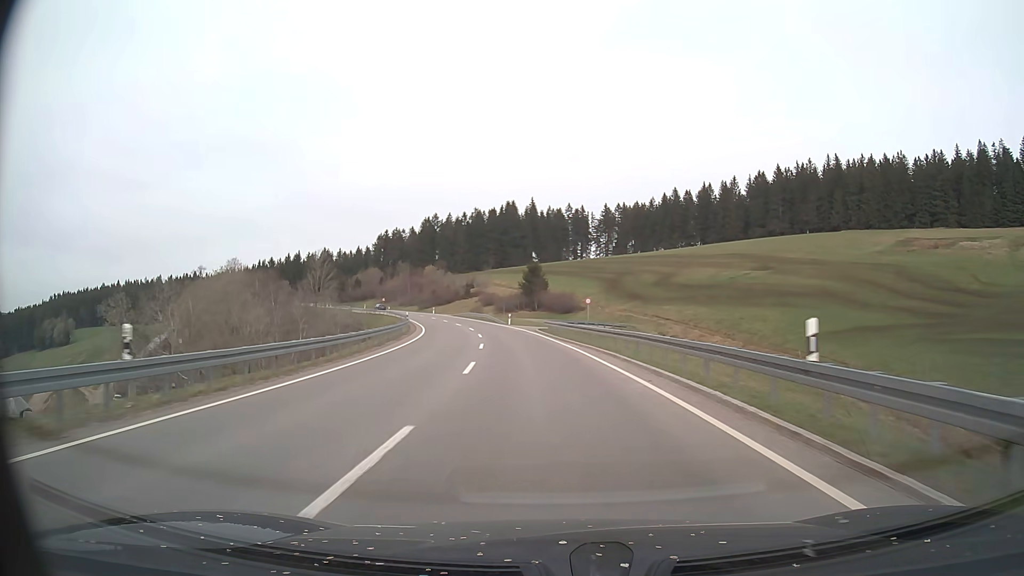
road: primary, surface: asphalt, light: Day
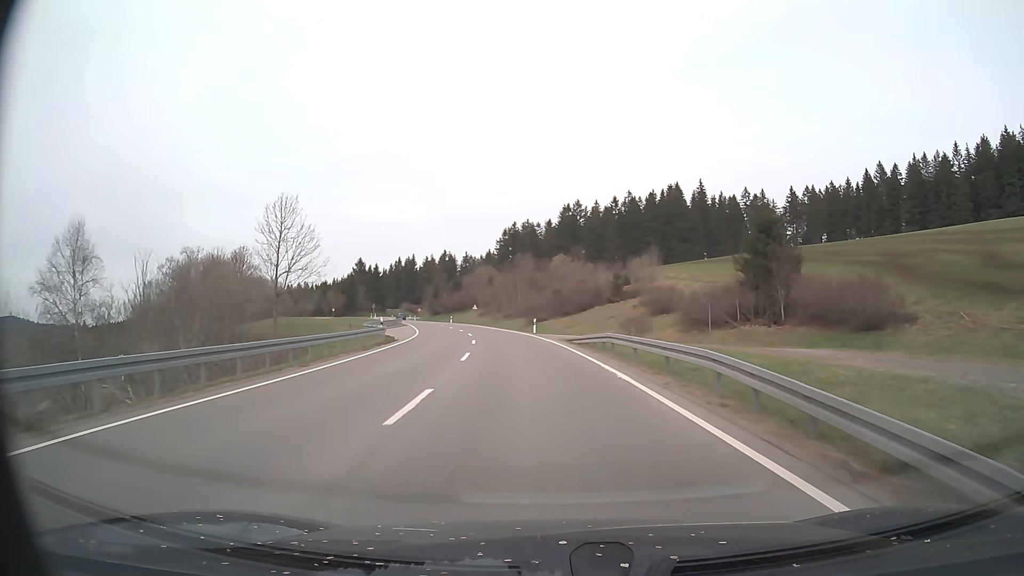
(-8.2, +67.4) m; -13°
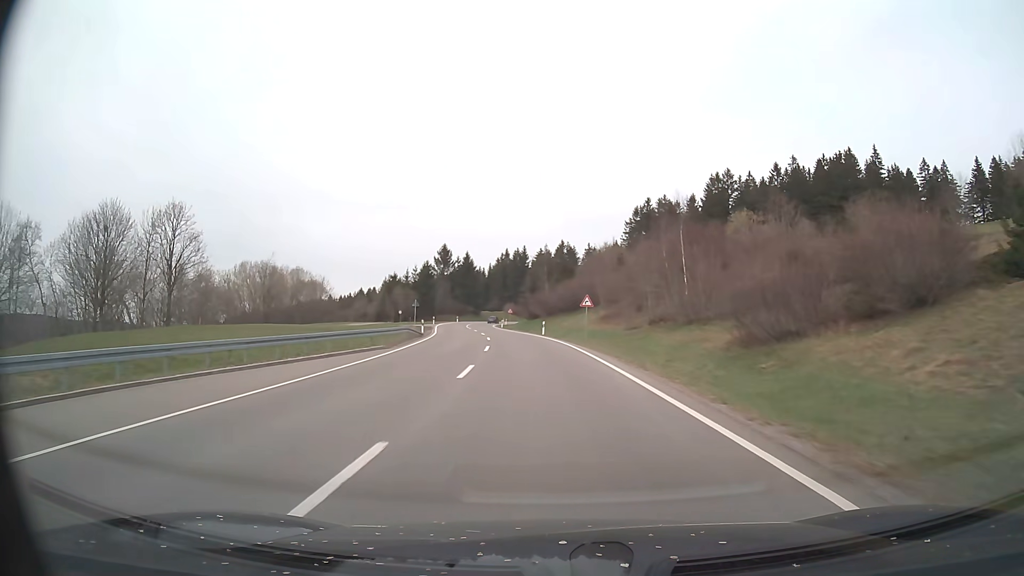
(-5.2, +52.8) m; -11°
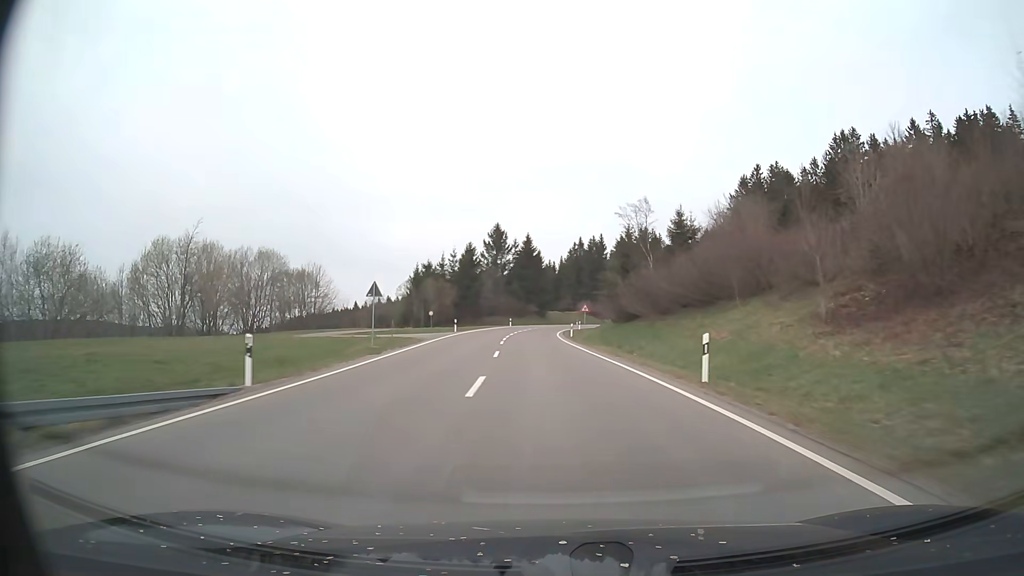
(-2.5, +39.5) m; -6°
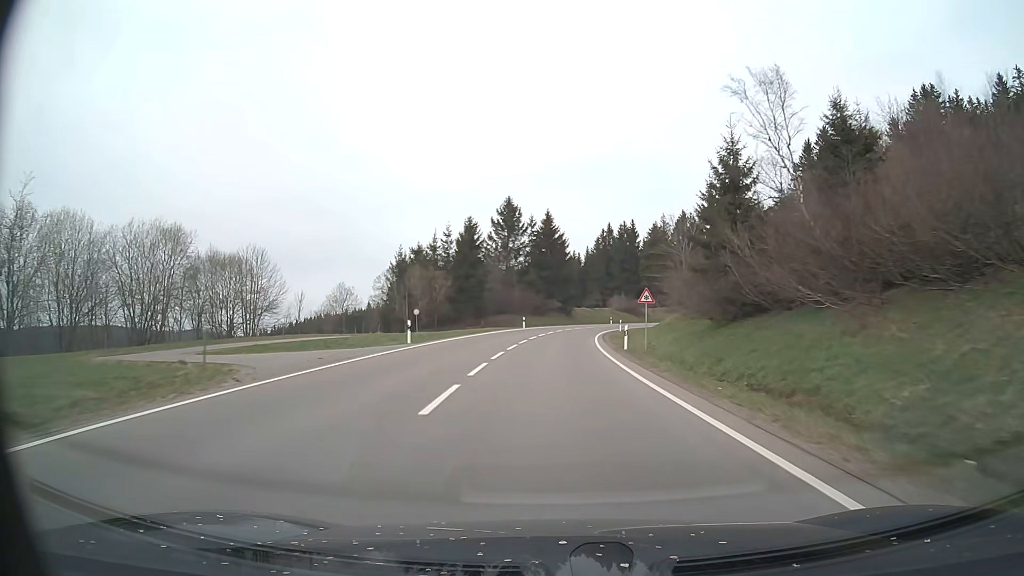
(-0.6, +26.5) m; -2°
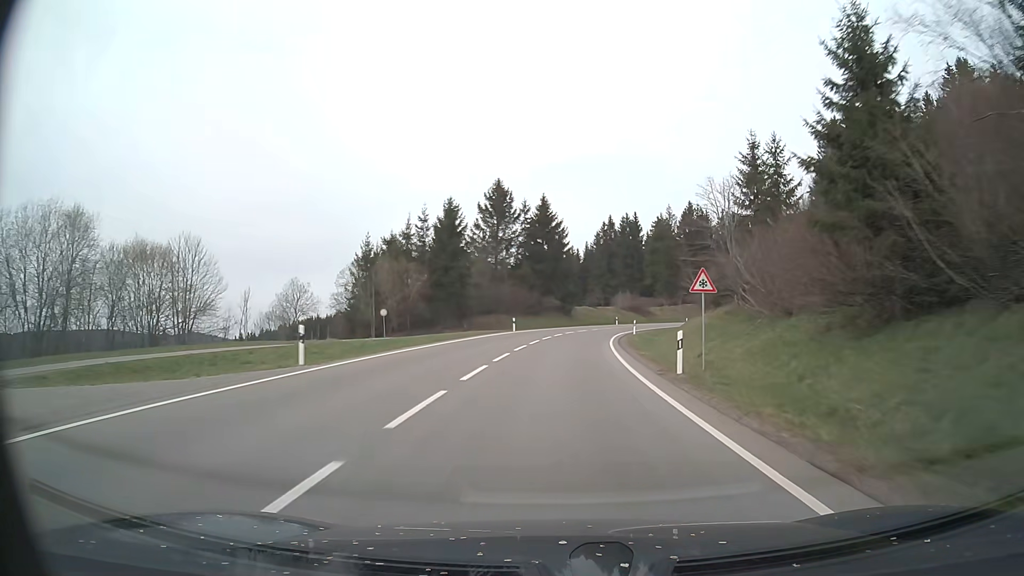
(0.0, +13.3) m; 0°
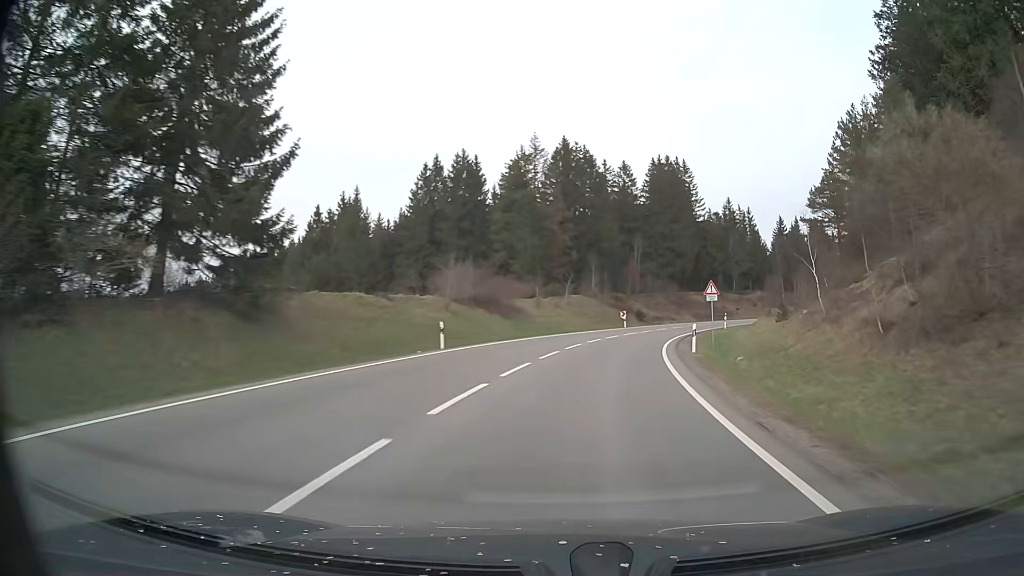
(+5.9, +64.4) m; +14°
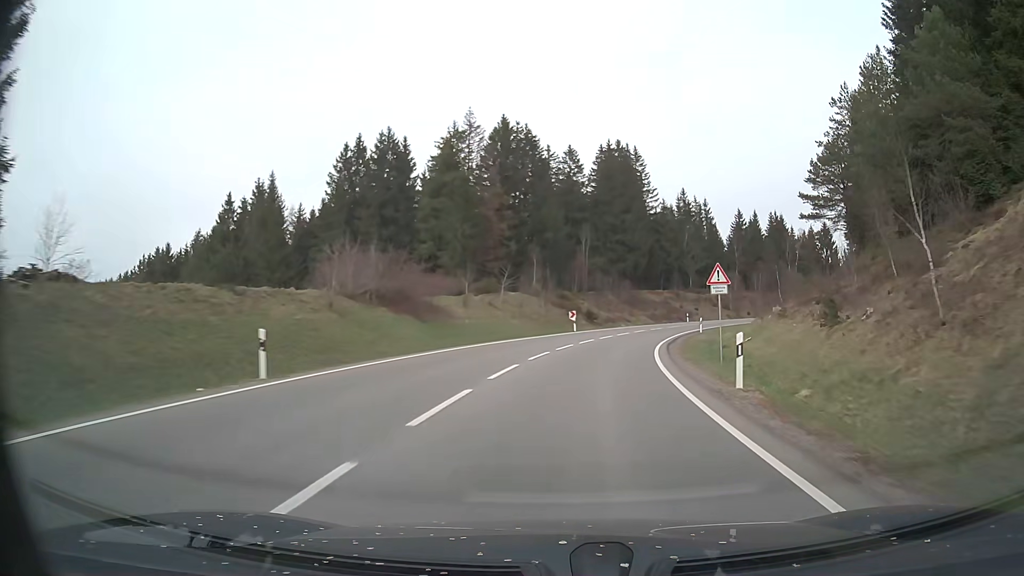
(+0.5, +12.5) m; +5°
(0, +10) (+1, +20) (+3, +30) (+5, +40) (+8, +49) (+12, +58) (+16, +67) (+21, +76) (+27, +84) (+33, +92) m
